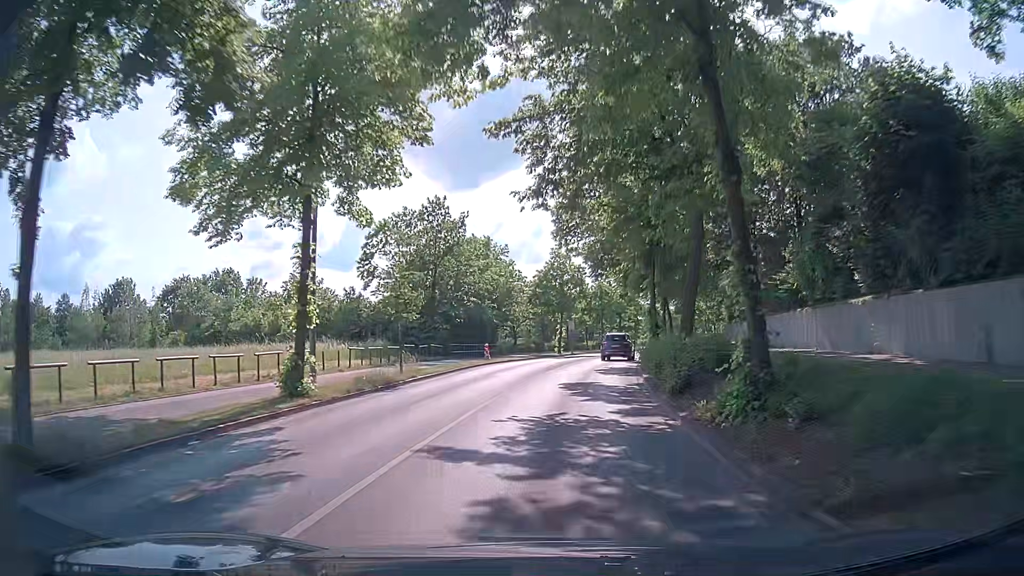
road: tertiary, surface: asphalt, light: Day
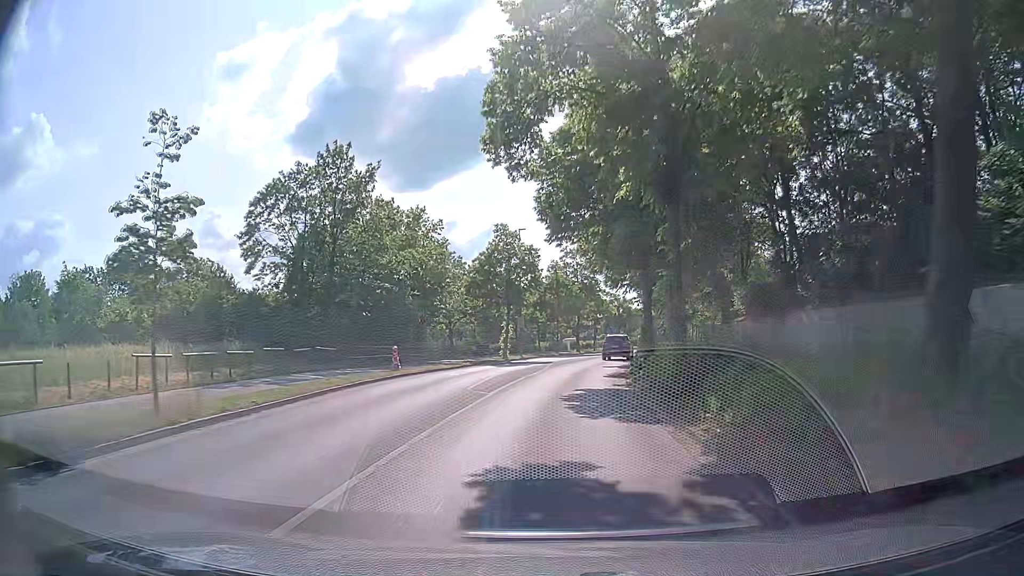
(+0.4, +13.4) m; +4°
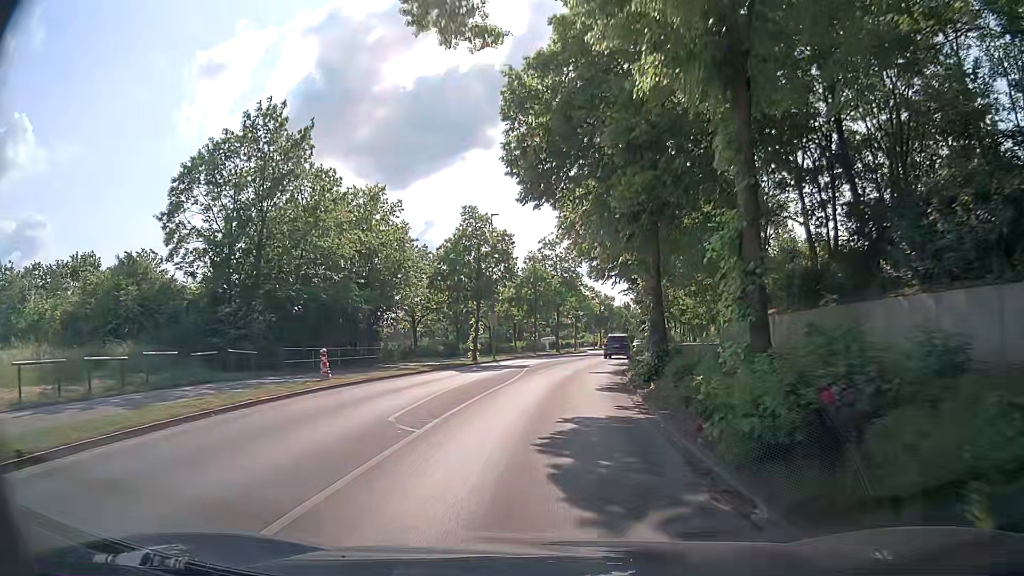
(+0.1, +6.7) m; +2°
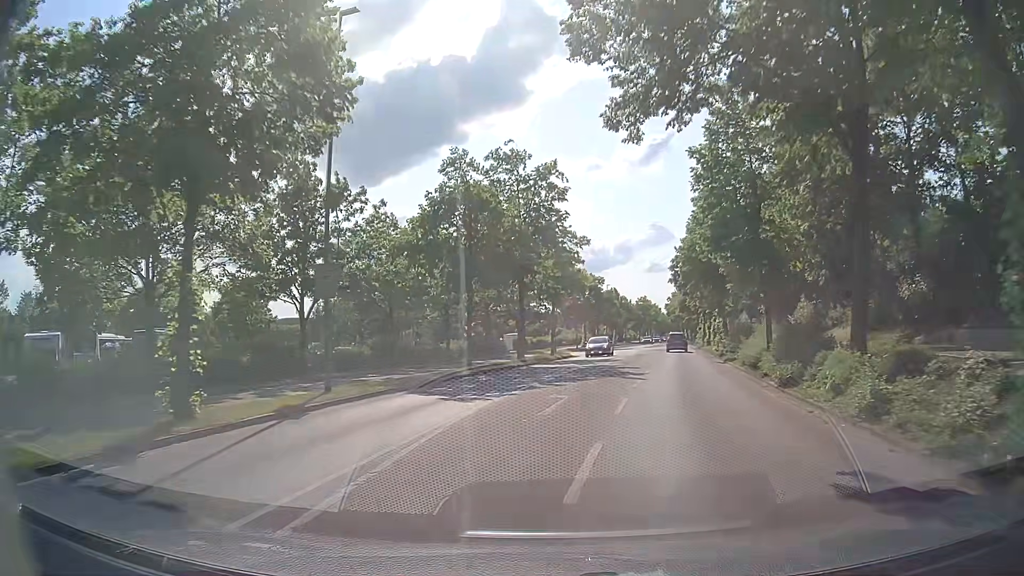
(+0.7, +33.0) m; +2°
